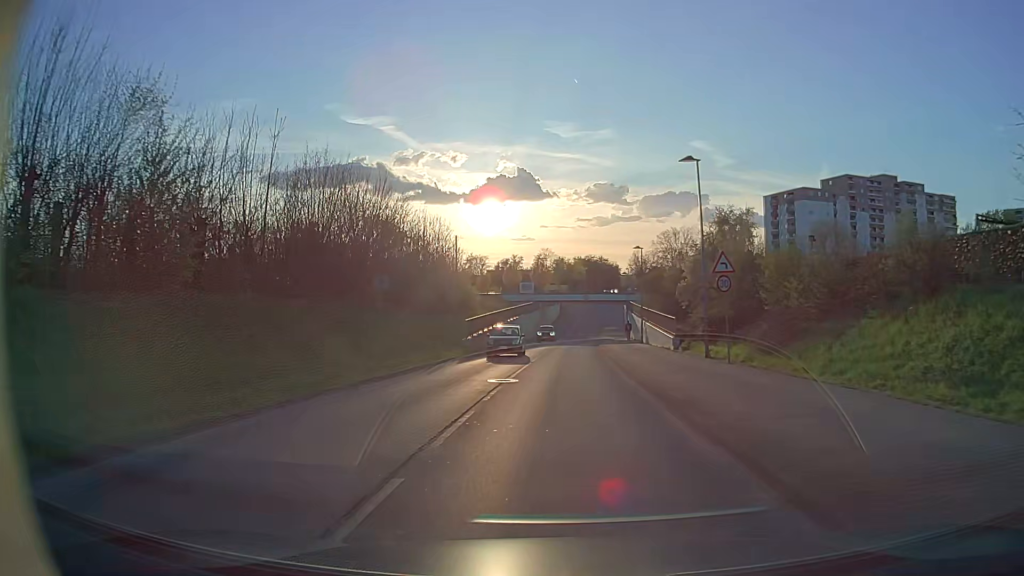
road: tertiary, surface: asphalt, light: Day
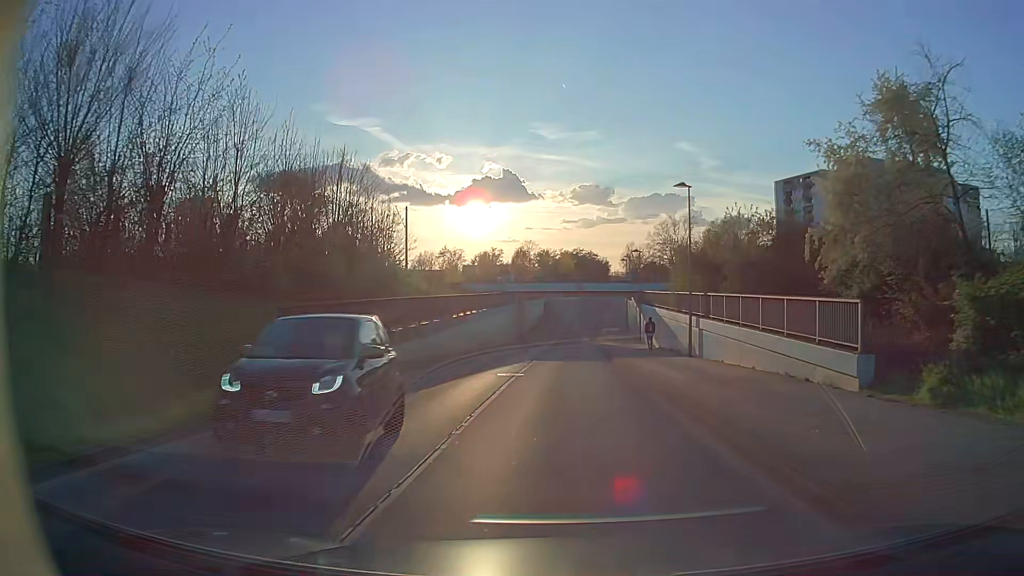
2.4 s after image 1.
(+0.3, +23.6) m; +1°
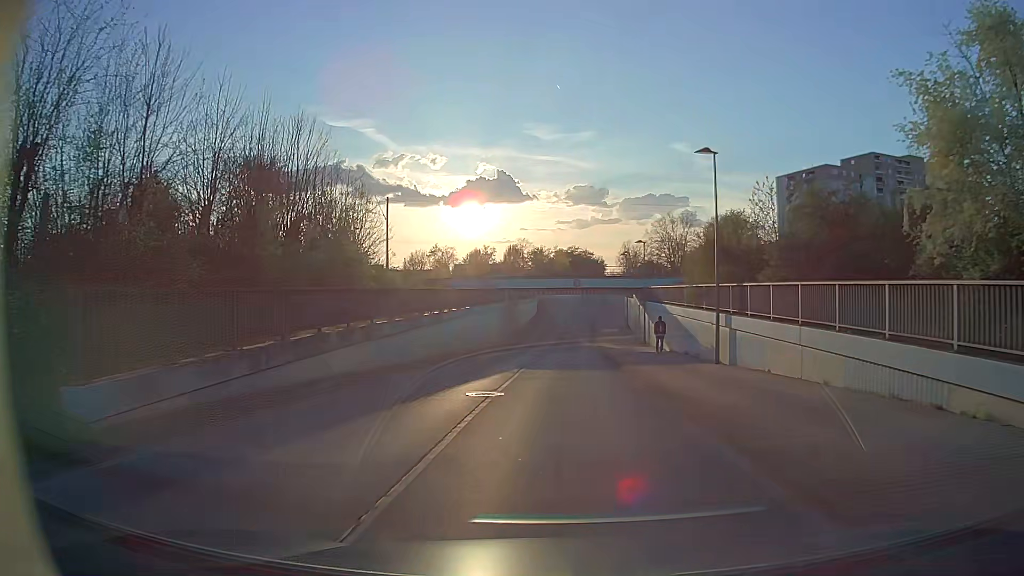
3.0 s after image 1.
(0.0, +5.9) m; +1°
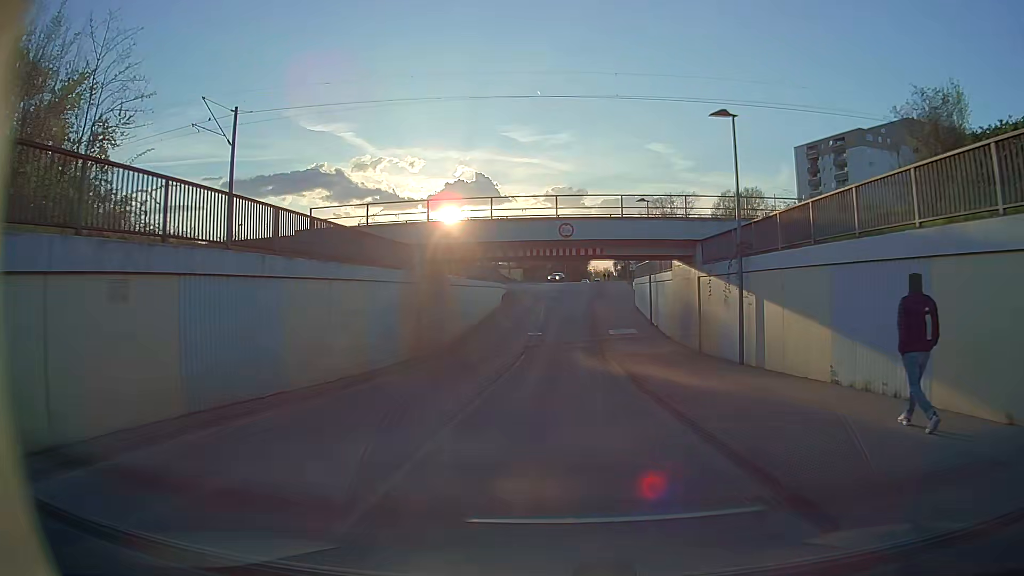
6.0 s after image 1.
(+0.5, +29.4) m; +2°
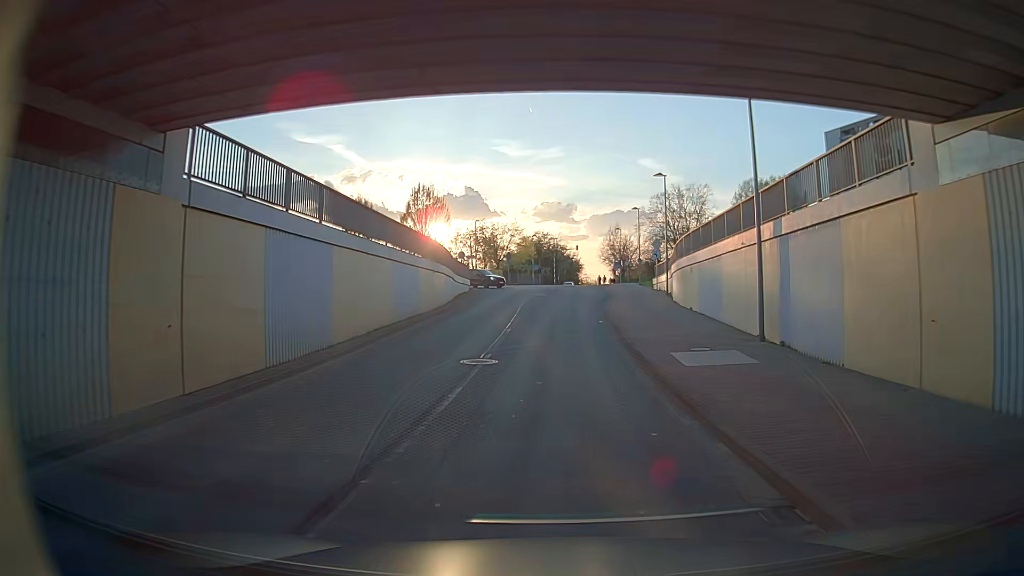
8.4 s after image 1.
(+0.2, +23.4) m; +1°
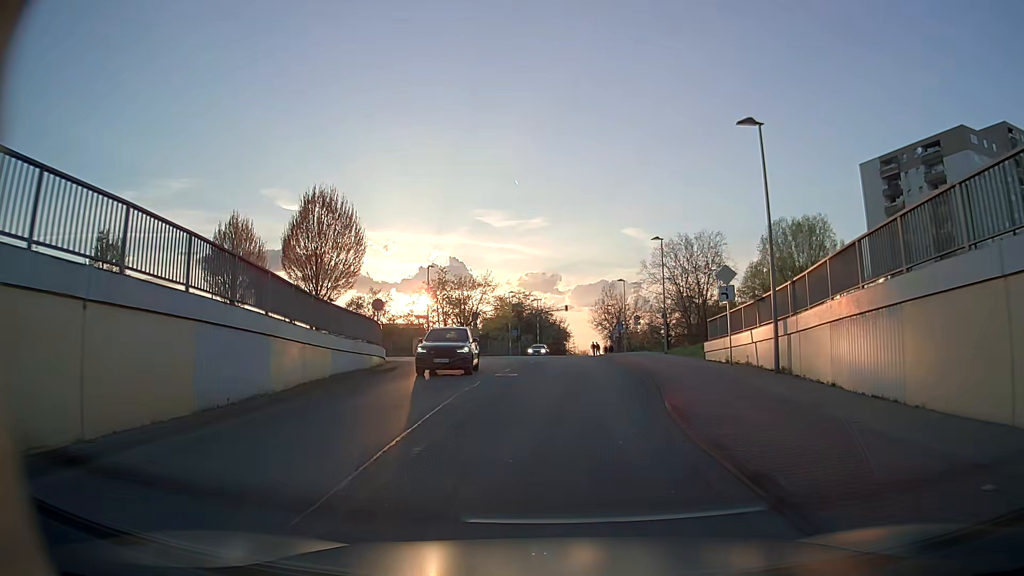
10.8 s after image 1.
(+0.1, +22.5) m; +1°
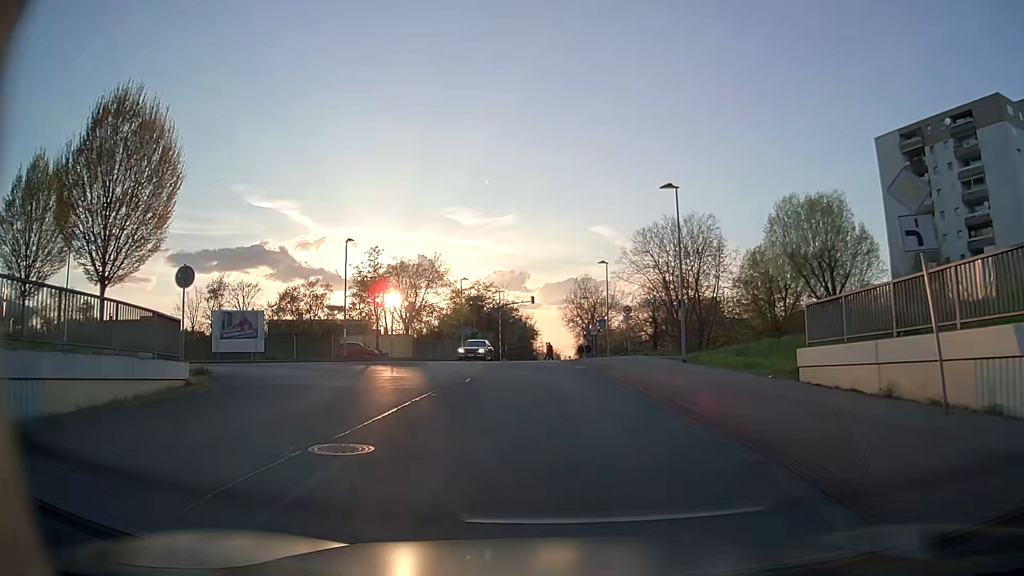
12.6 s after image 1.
(+0.3, +15.5) m; +2°
(0, +10) (0, +20) (-4, +29) (-13, +33) (-23, +30) (-29, +22) (-32, +12) (-36, +3) (-42, -5) (-49, -12) m
